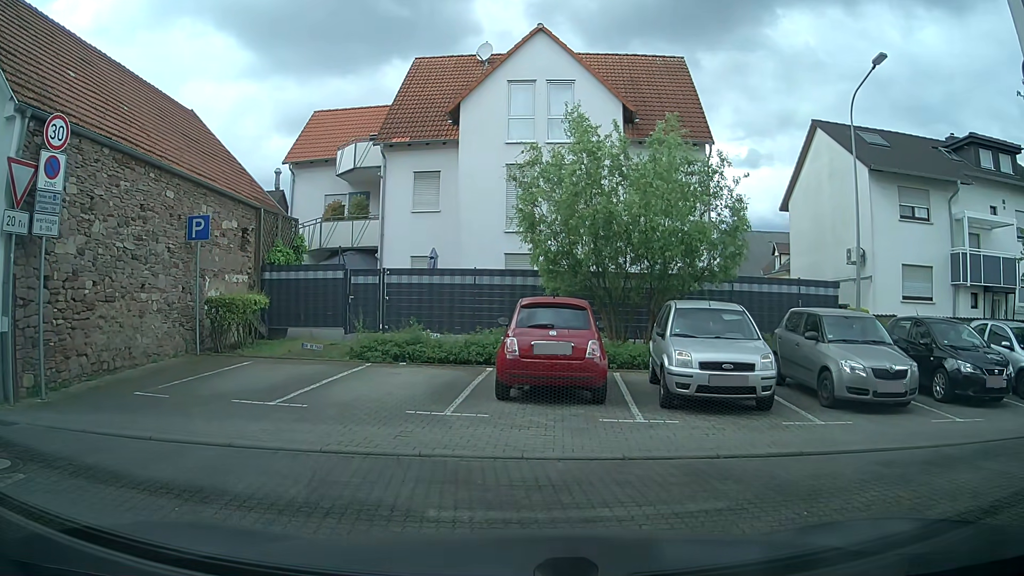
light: Day
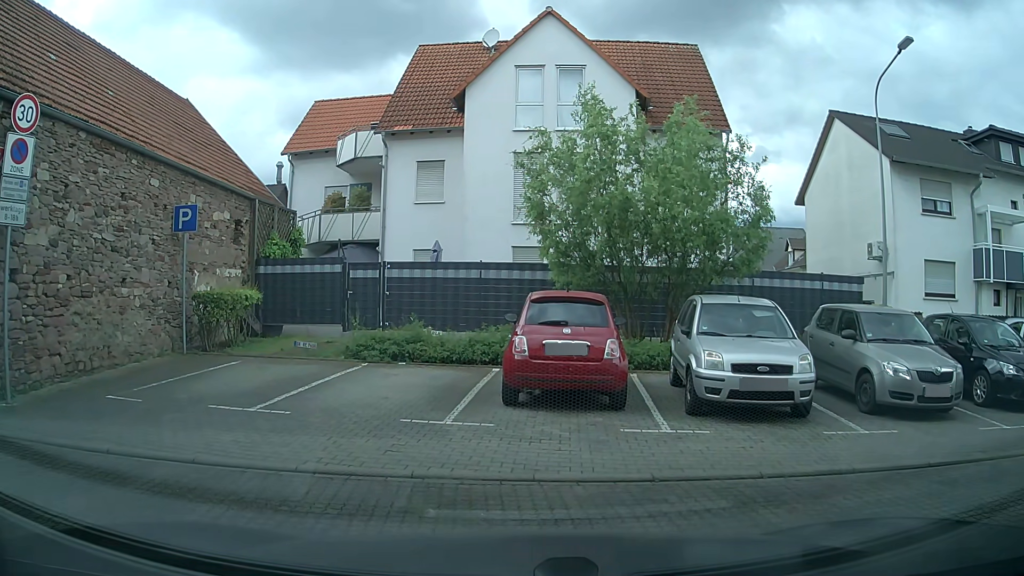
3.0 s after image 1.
(0.0, +1.0) m; 0°
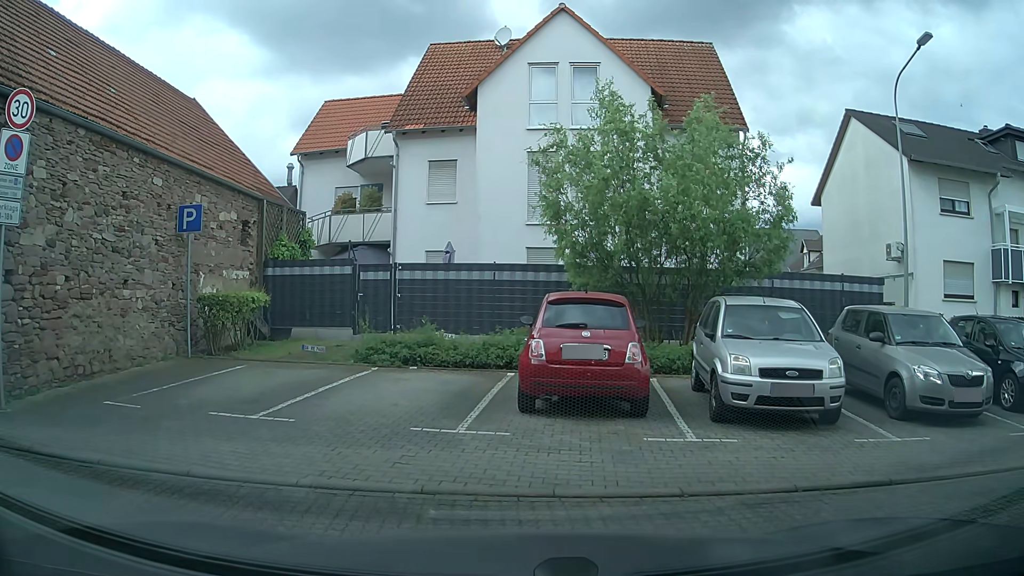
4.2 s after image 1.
(0.0, +0.5) m; 0°
